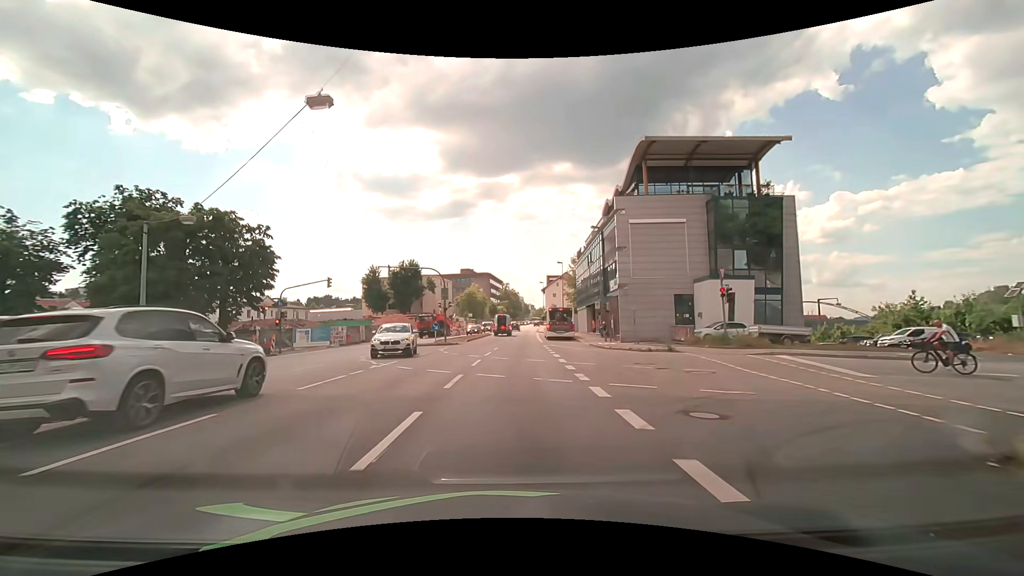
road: primary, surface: asphalt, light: Day
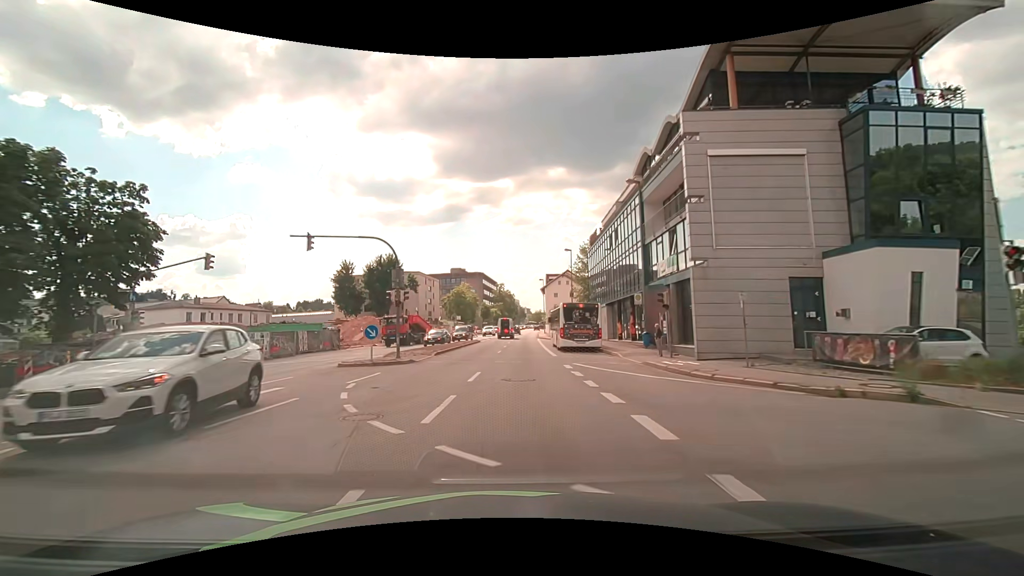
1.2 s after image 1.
(0.0, +15.6) m; 0°
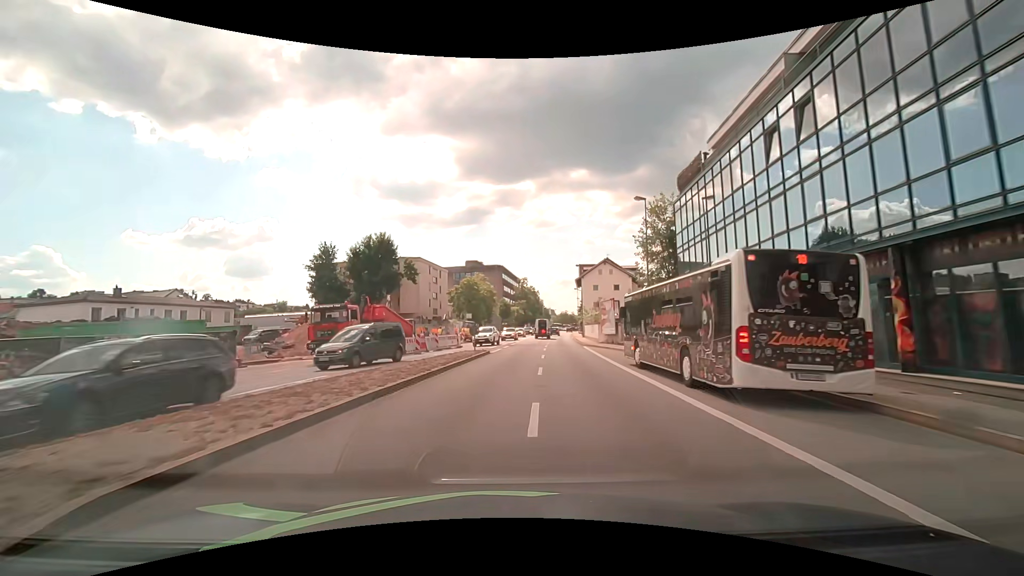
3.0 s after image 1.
(-0.4, +23.2) m; -2°
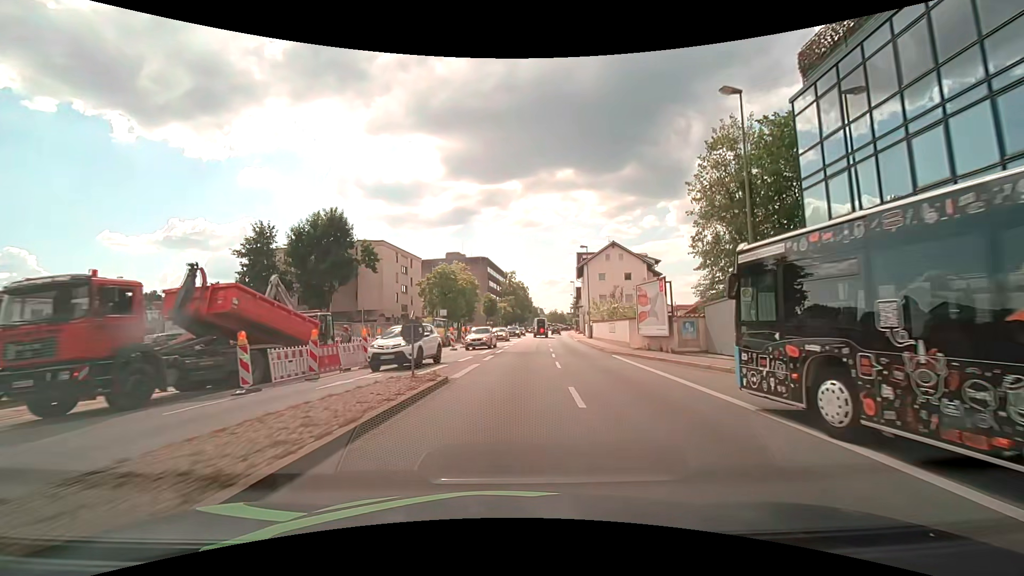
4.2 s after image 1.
(+0.1, +15.7) m; +1°
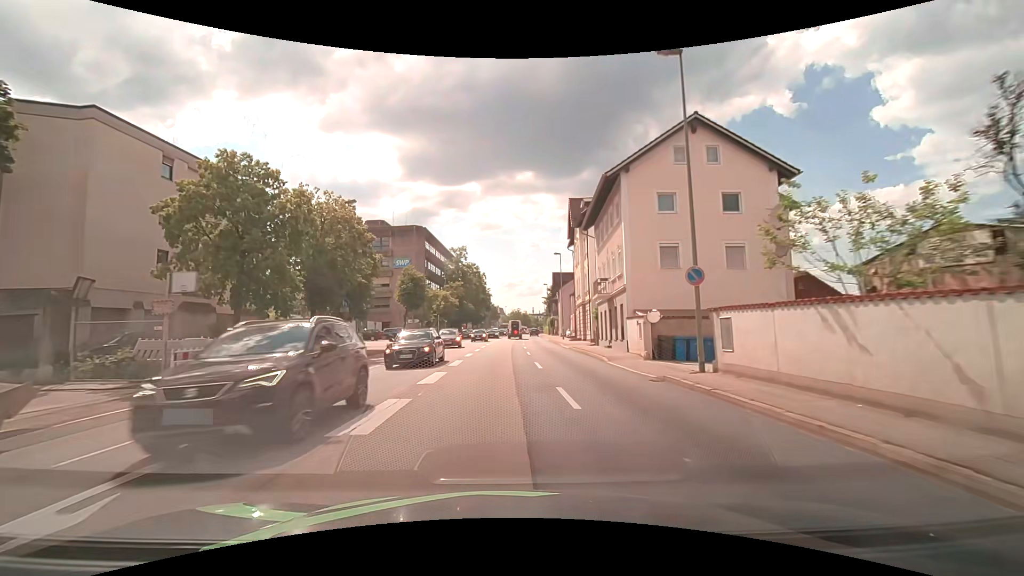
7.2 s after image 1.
(+2.0, +39.5) m; +5°
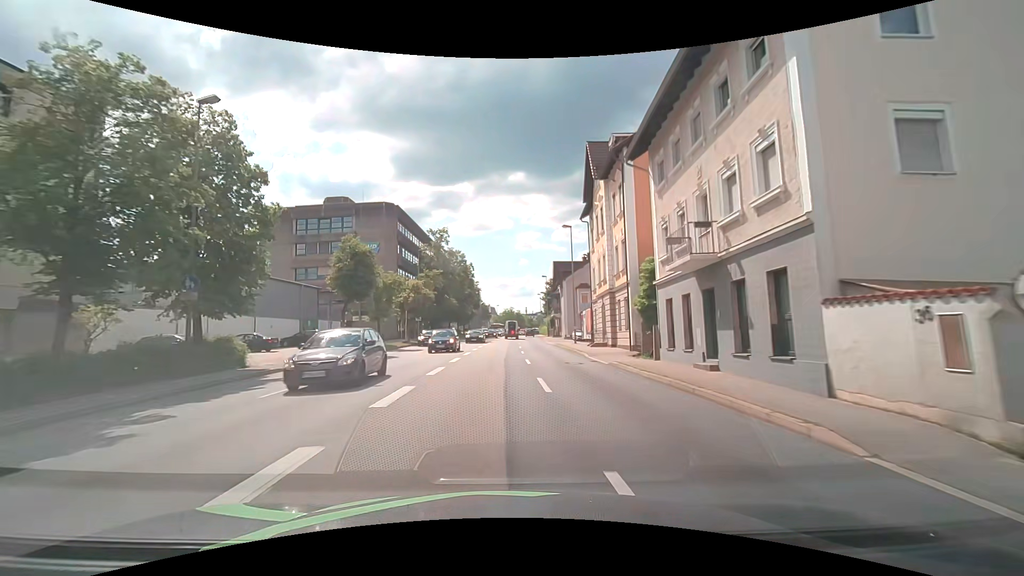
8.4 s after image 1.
(0.0, +15.8) m; +1°
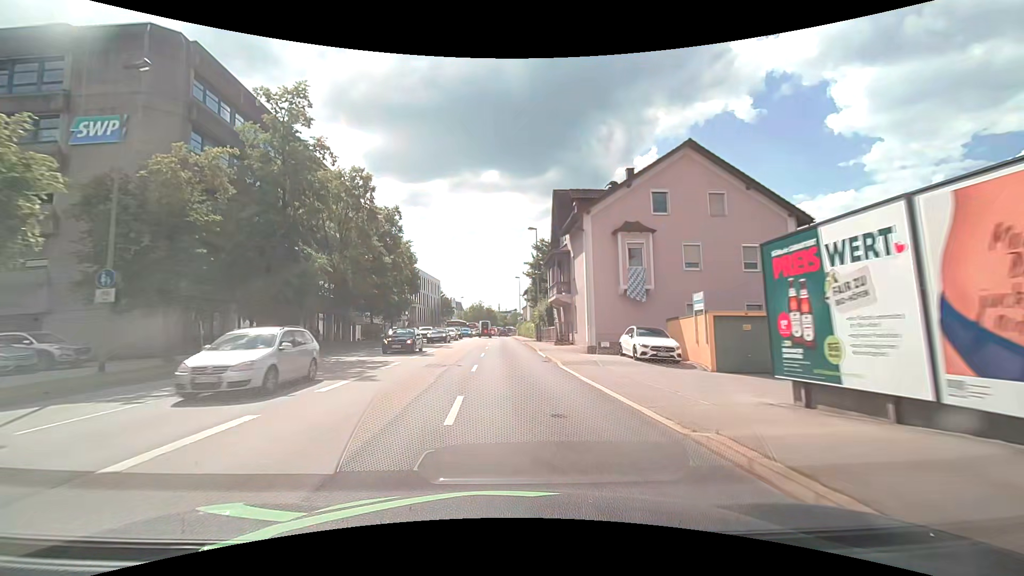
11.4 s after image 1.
(+1.2, +39.5) m; +3°
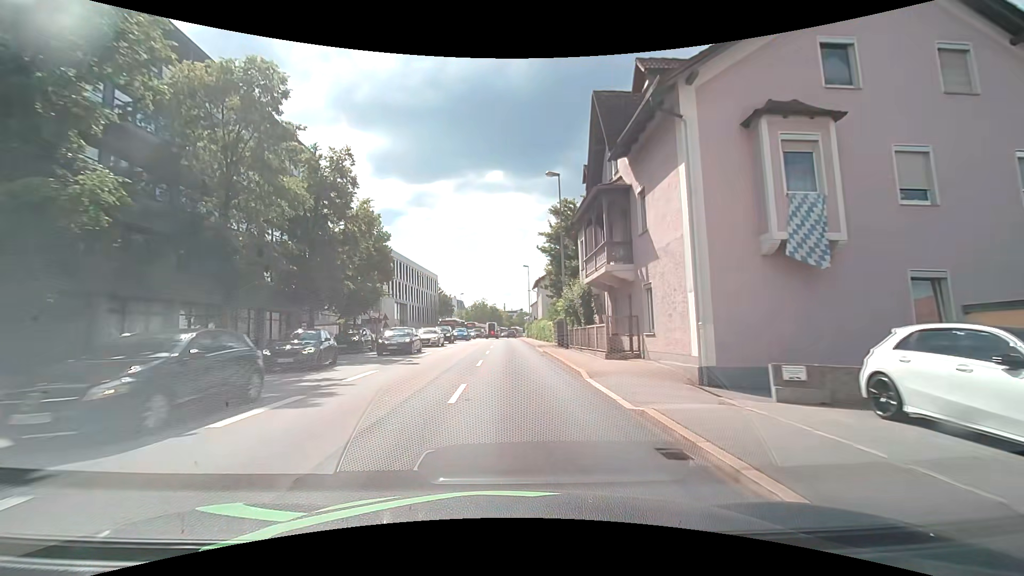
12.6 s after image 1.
(-0.1, +15.8) m; 0°
(0, +10) (0, +20) (0, +30) (0, +40) (0, +50) (-1, +60) (-1, +70) (-1, +80) (0, +90) (0, +100) m
